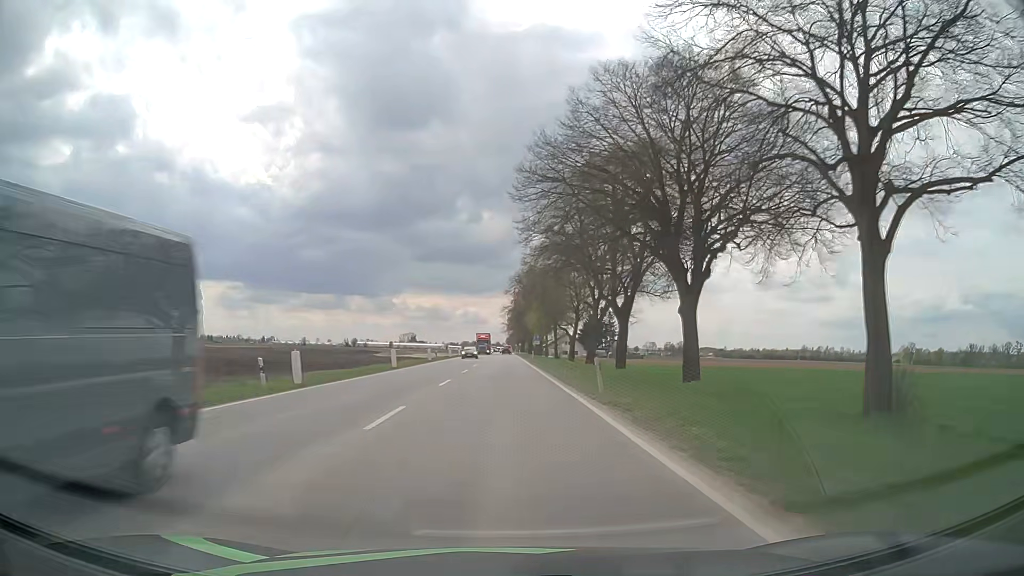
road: unclassified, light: Day
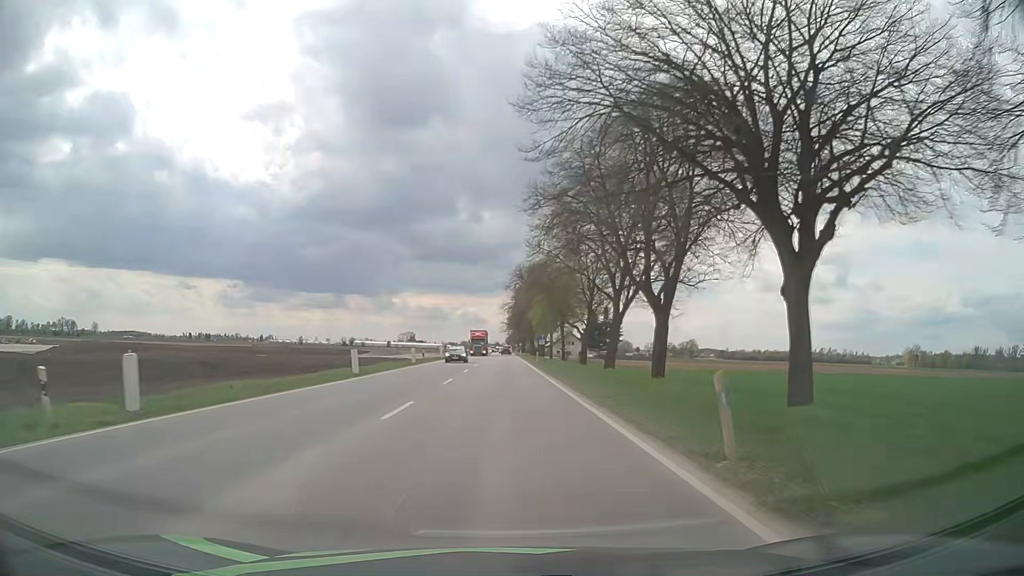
(+0.1, +10.7) m; +1°
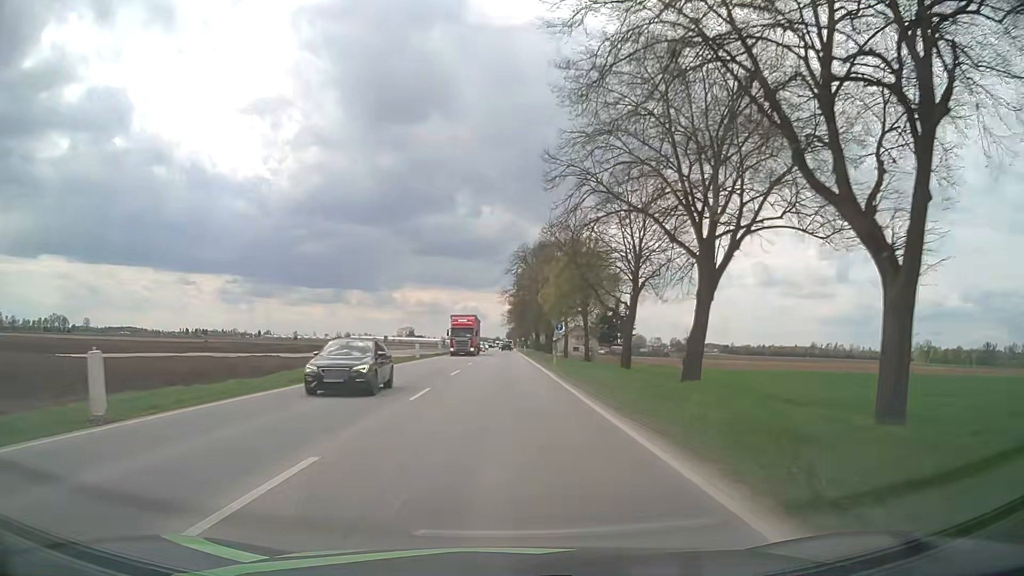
(0.0, +20.3) m; 0°
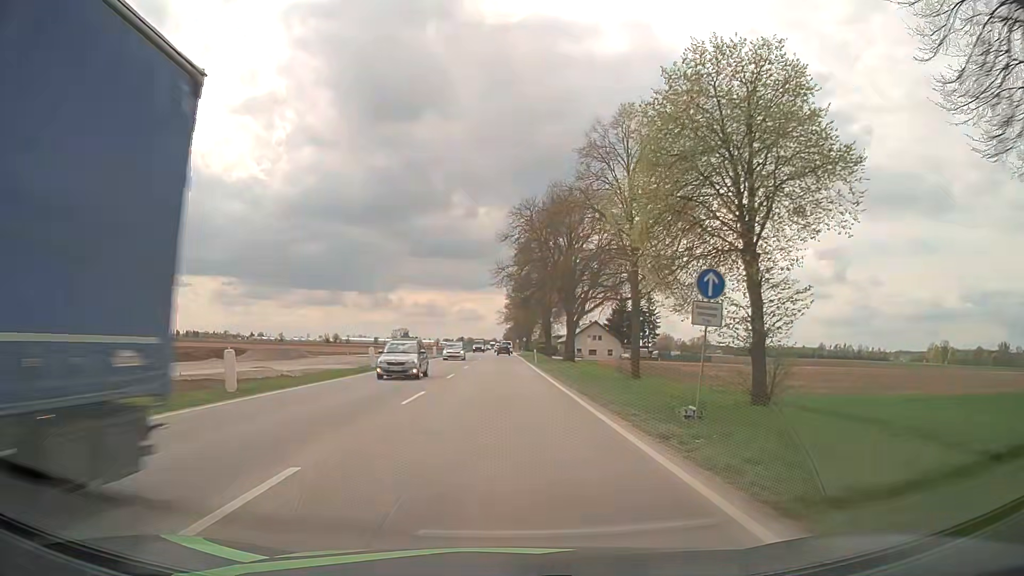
(0.0, +36.1) m; 0°
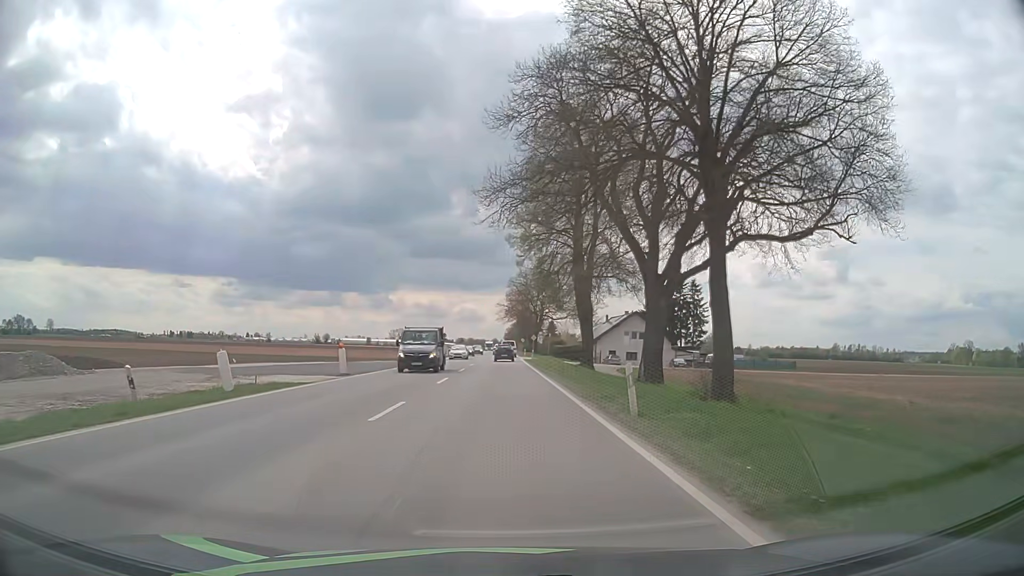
(0.0, +39.0) m; 0°
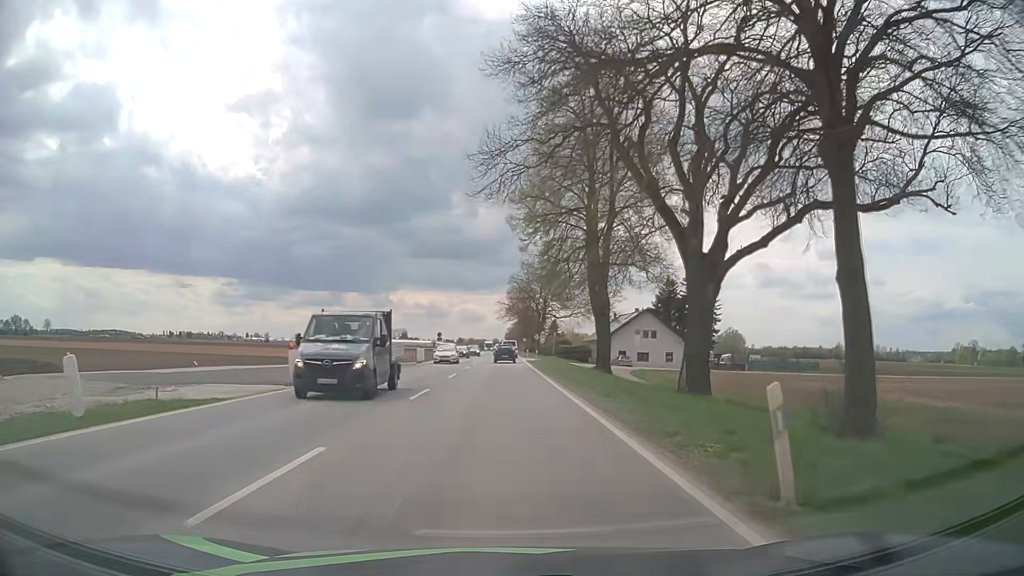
(0.0, +7.1) m; 0°
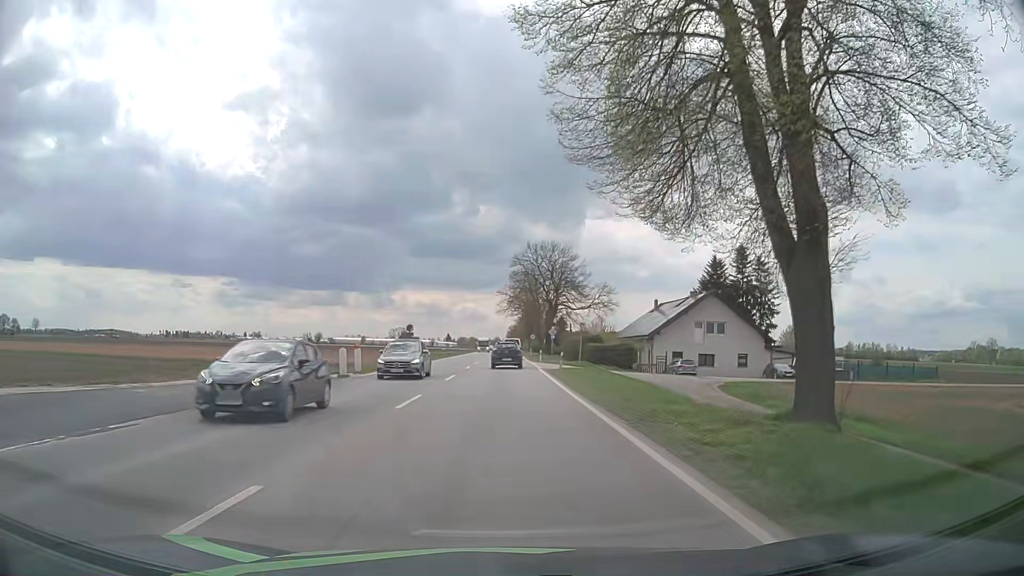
(0.0, +26.2) m; 0°
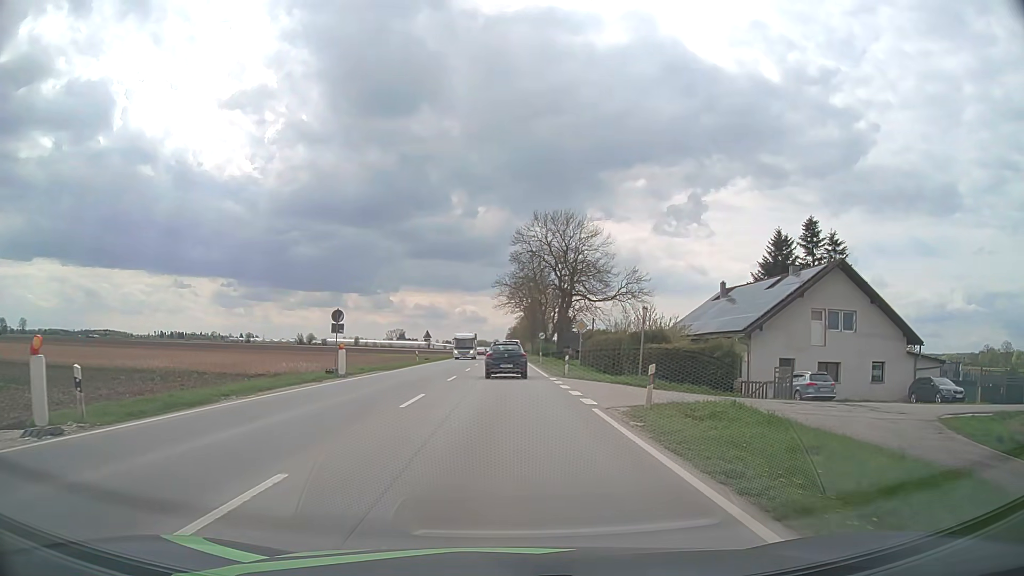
(+0.2, +23.2) m; +1°
(0, +10) (0, +20) (0, +30) (0, +40) (0, +50) (0, +60) (0, +70) (0, +80) (0, +90) (0, +100) m
